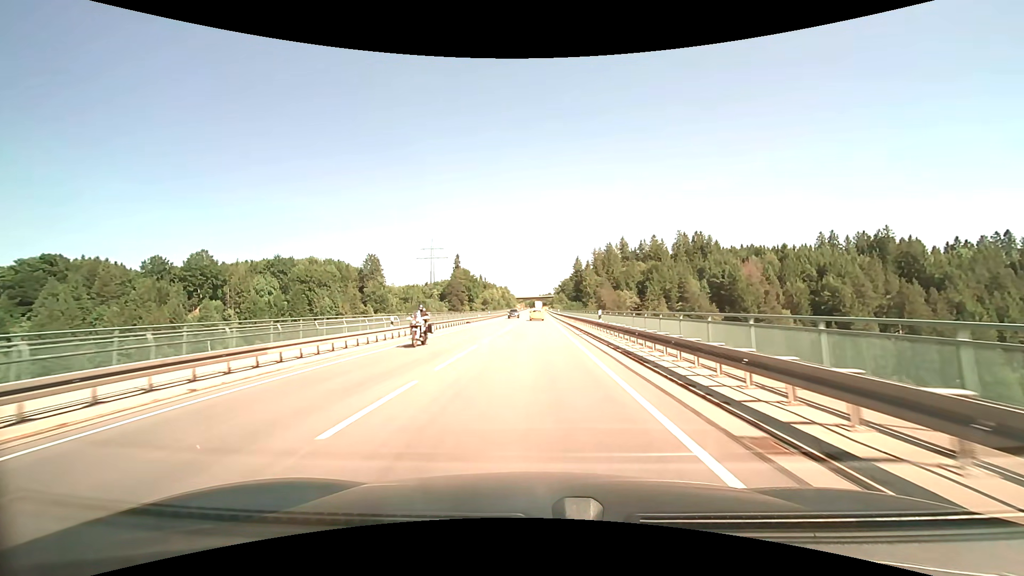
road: primary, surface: asphalt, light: Day
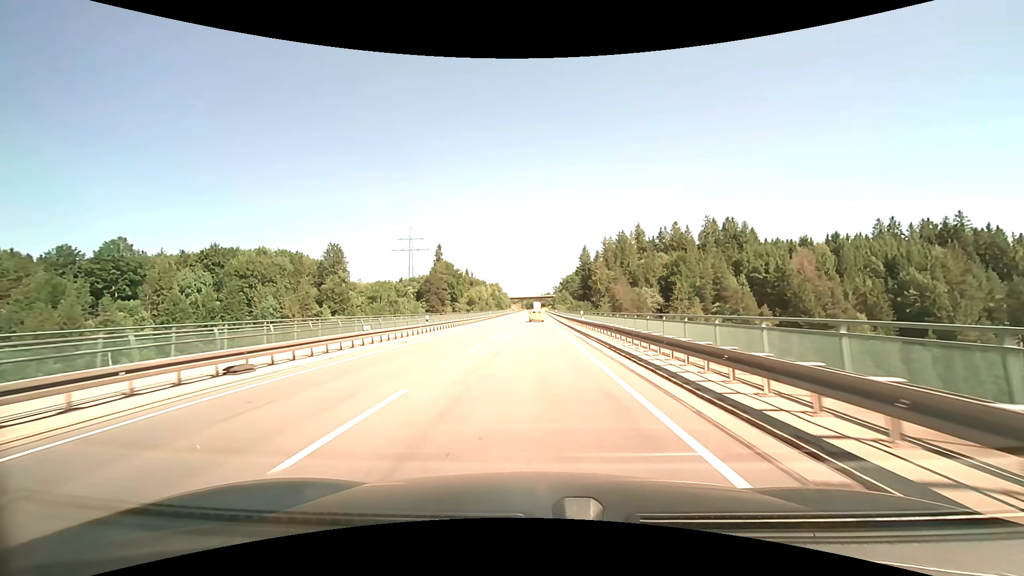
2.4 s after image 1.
(+0.6, +43.1) m; +2°
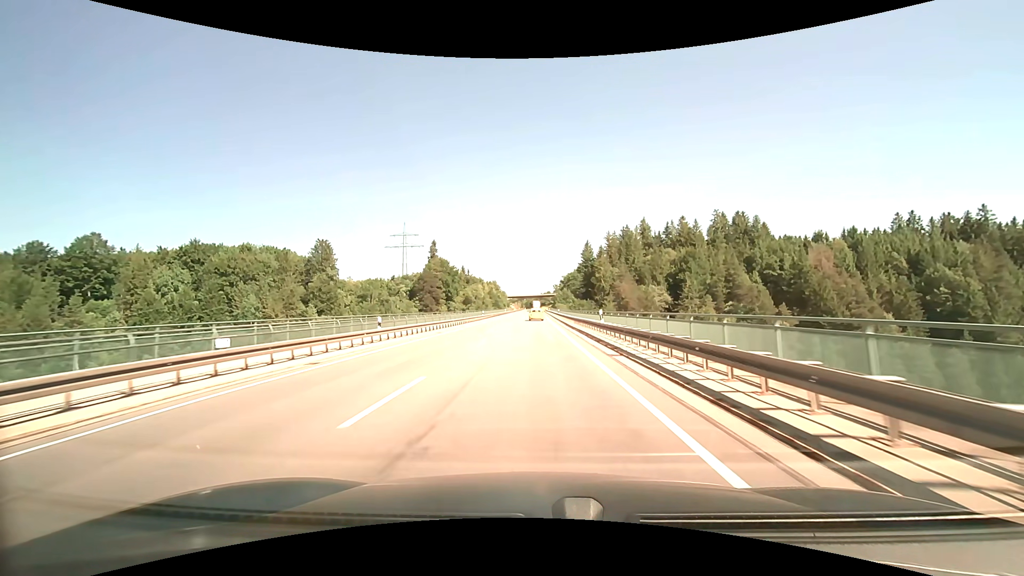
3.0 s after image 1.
(-0.1, +10.6) m; -1°
(0, +10) (0, +20) (0, +30) (0, +40) (0, +50) (0, +60) (0, +70) (0, +80) (0, +90) (0, +100) m
